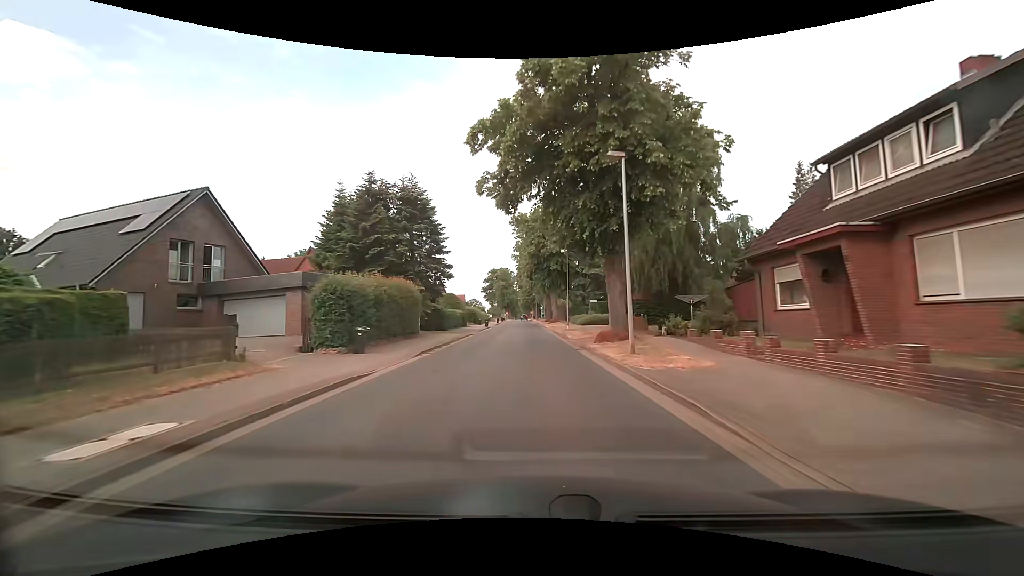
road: tertiary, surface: asphalt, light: Day
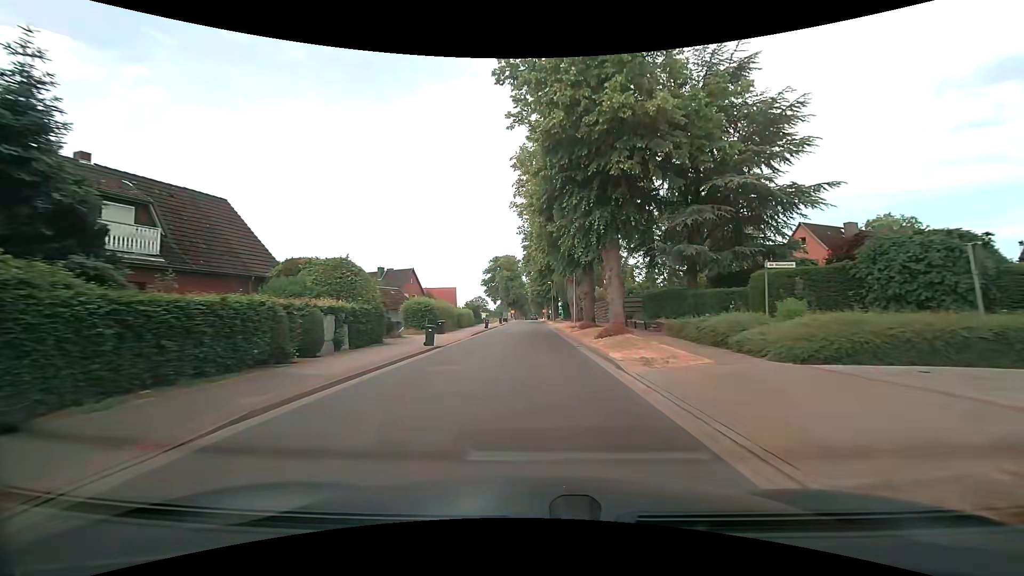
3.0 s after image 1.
(-0.4, +38.2) m; 0°
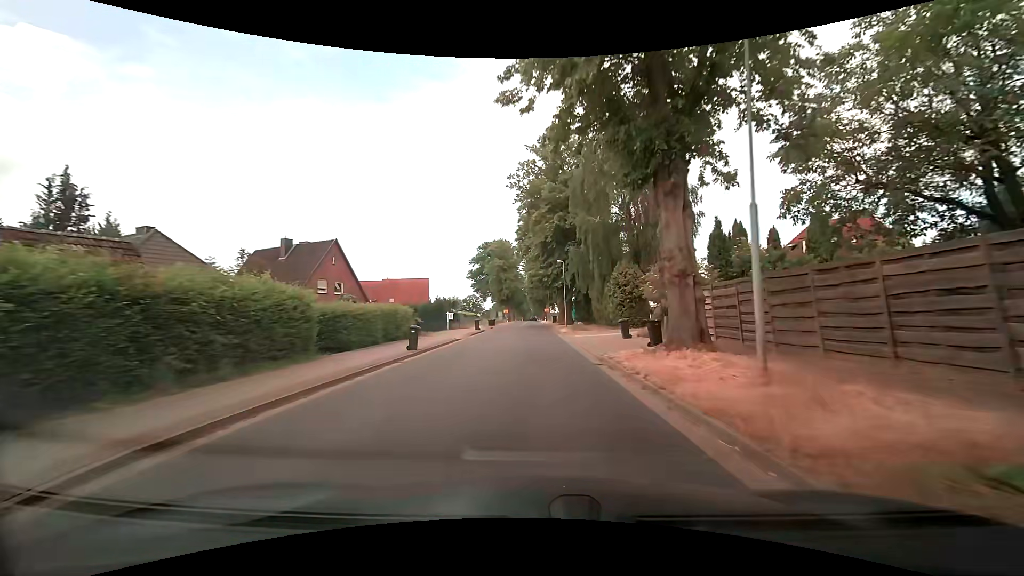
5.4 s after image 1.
(-0.6, +30.3) m; -1°
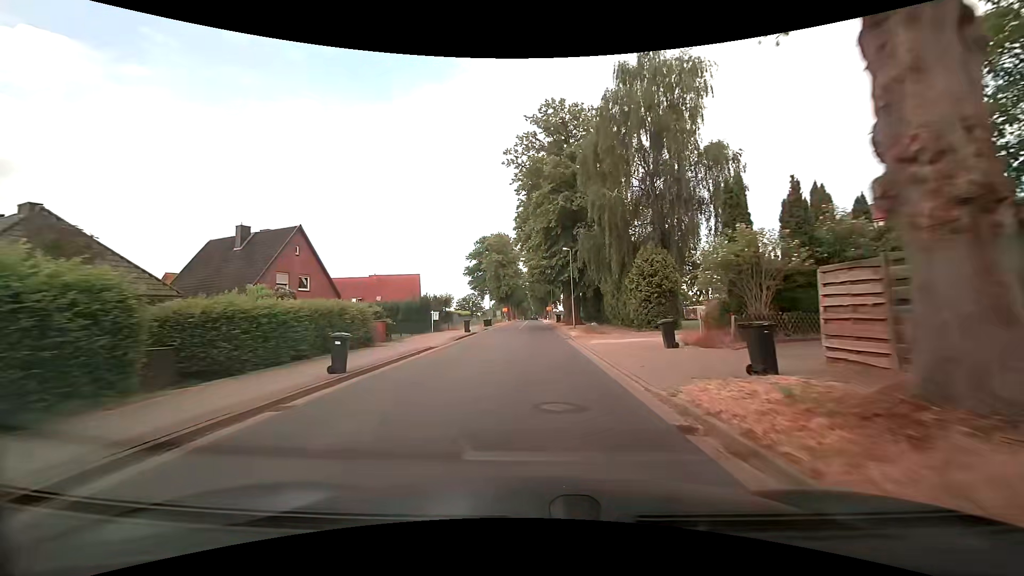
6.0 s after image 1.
(0.0, +7.5) m; -1°
(0, +10) (0, +20) (0, +30) (0, +40) (0, +50) (0, +60) (0, +70) (0, +80) (0, +90) (0, +100) m
